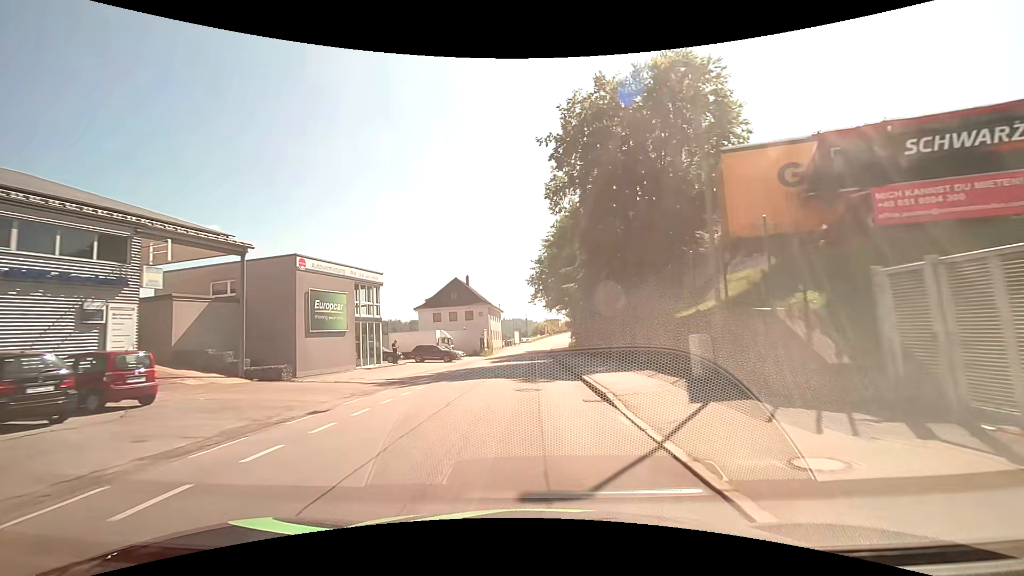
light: Day
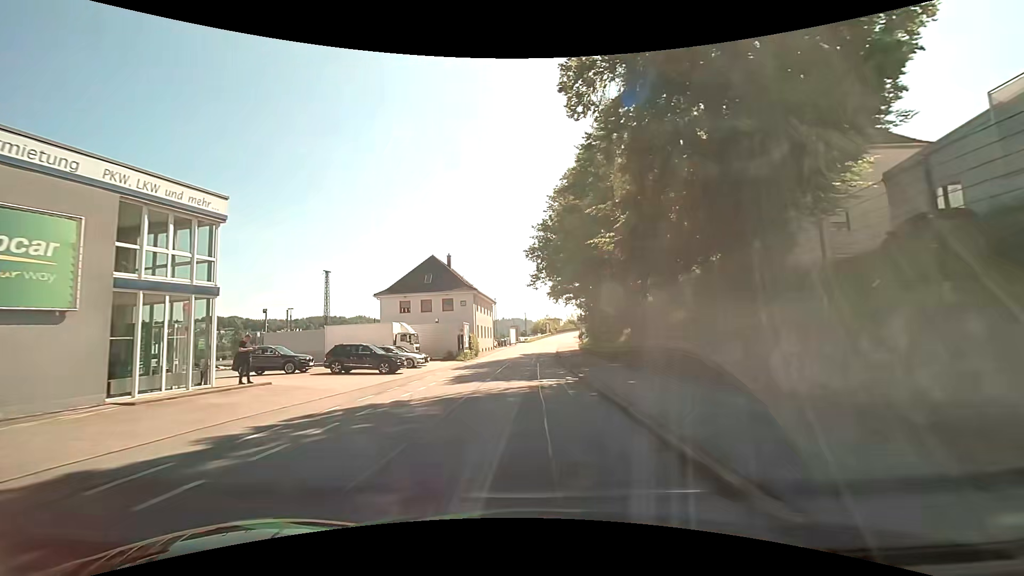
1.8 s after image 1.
(-0.2, +19.6) m; 0°
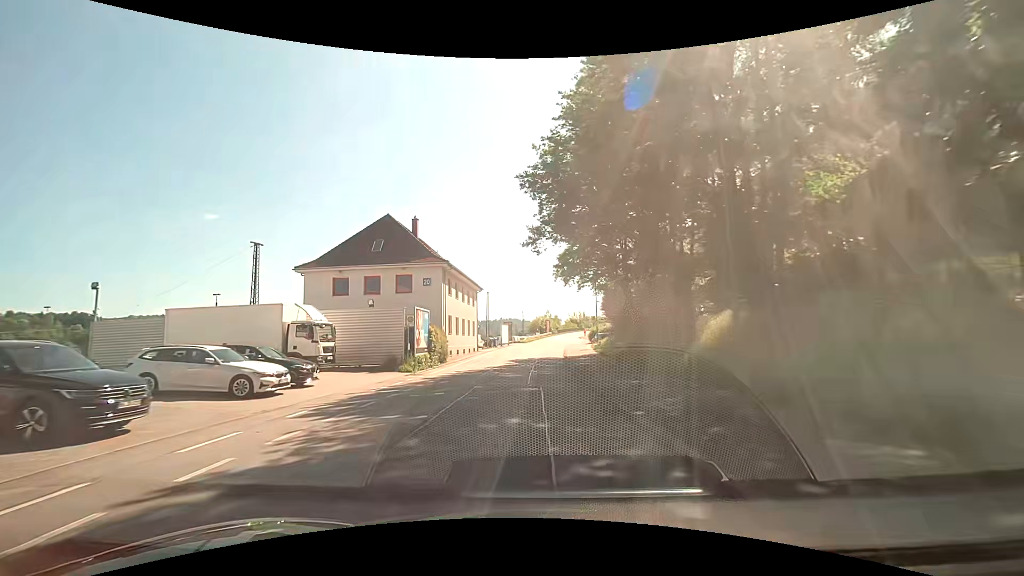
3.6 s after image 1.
(-0.1, +19.2) m; 0°
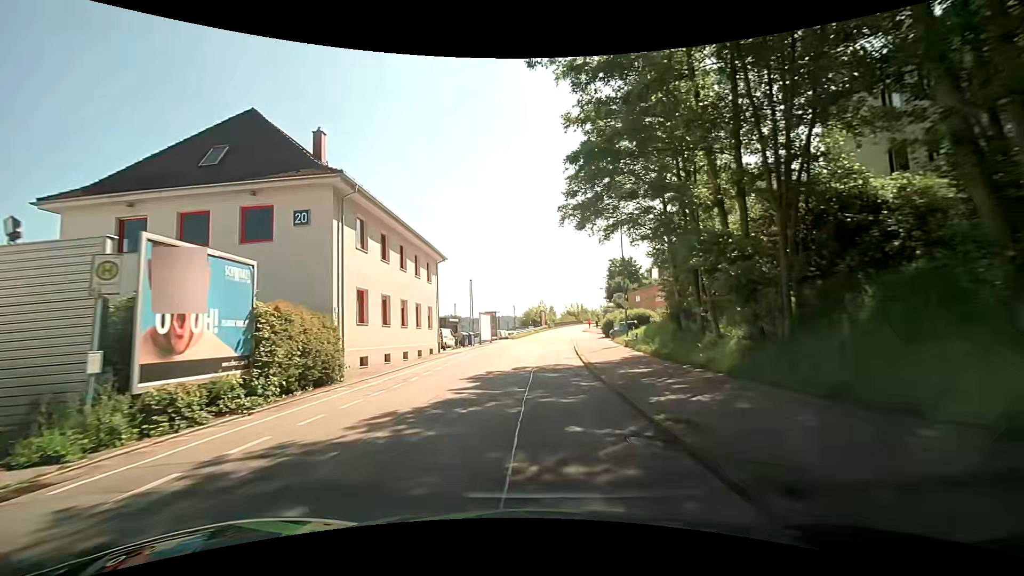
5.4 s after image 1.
(+0.2, +19.7) m; 0°
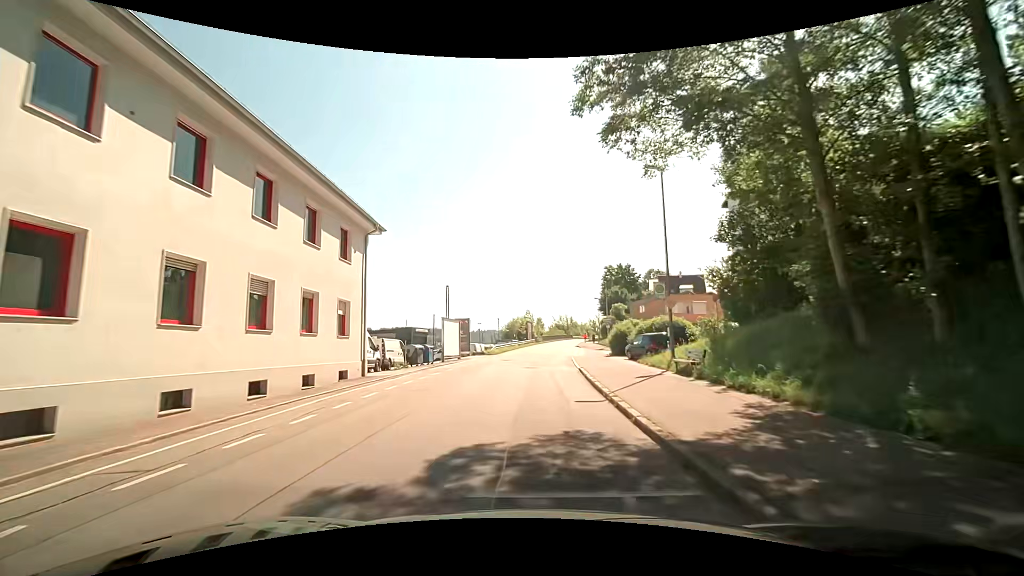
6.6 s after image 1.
(+0.3, +13.5) m; +2°
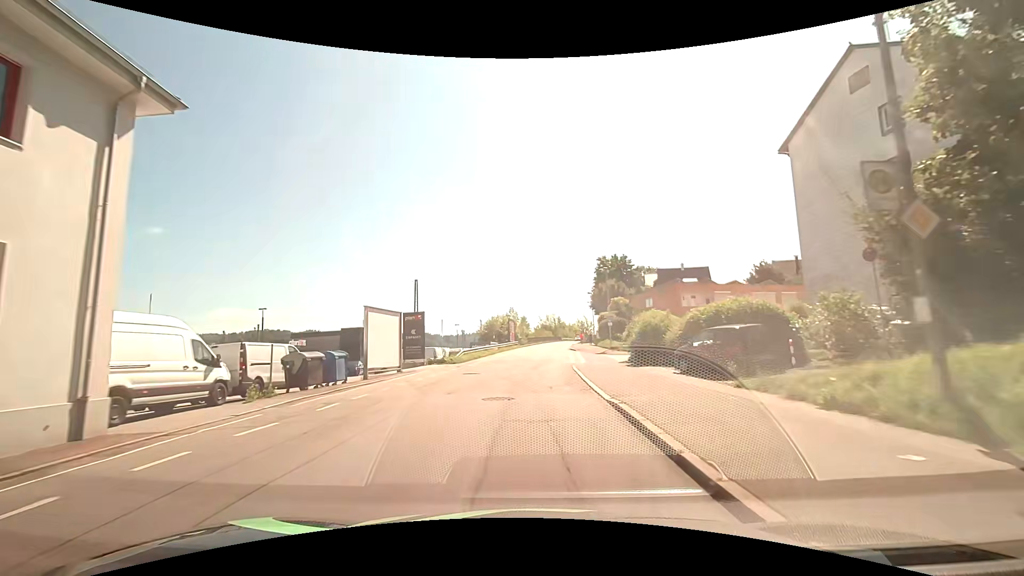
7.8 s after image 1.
(+0.3, +13.4) m; +2°
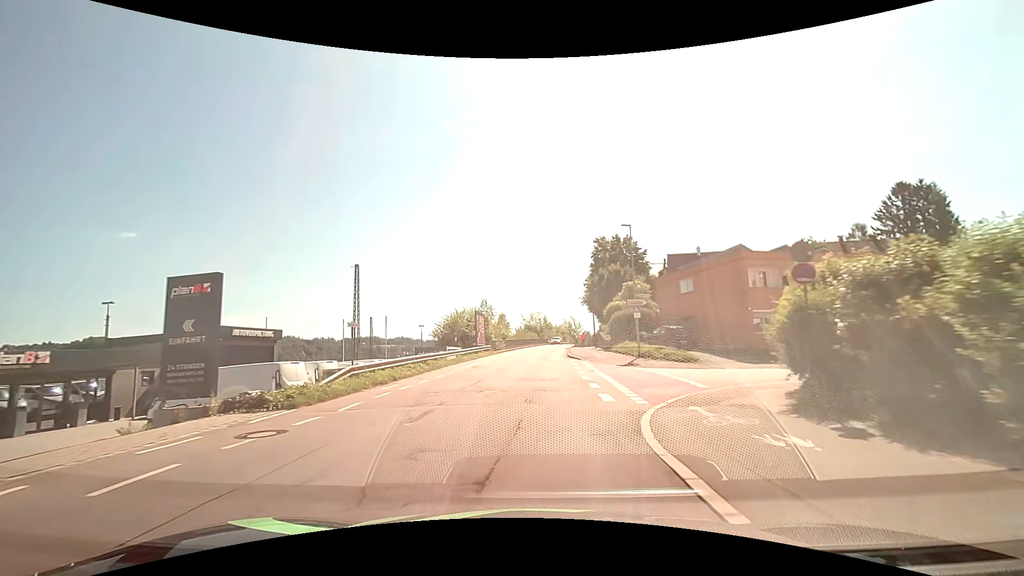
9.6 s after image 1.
(+0.3, +19.9) m; +2°
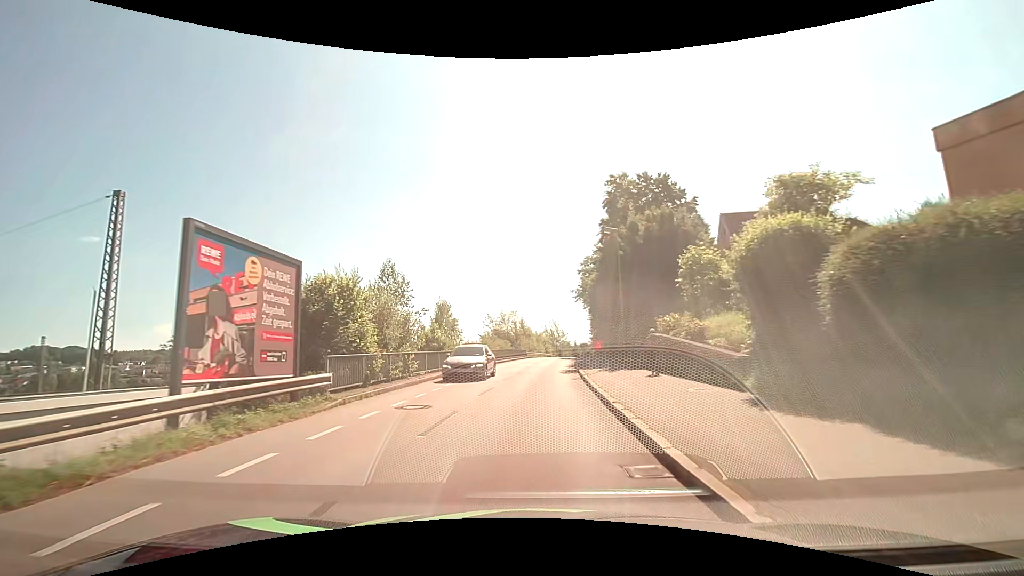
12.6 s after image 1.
(+0.9, +31.7) m; +3°
(0, +10) (0, +20) (+1, +30) (+2, +40) (+3, +50) (+4, +60) (+5, +70) (+6, +80) (+7, +90) (+8, +100) m
